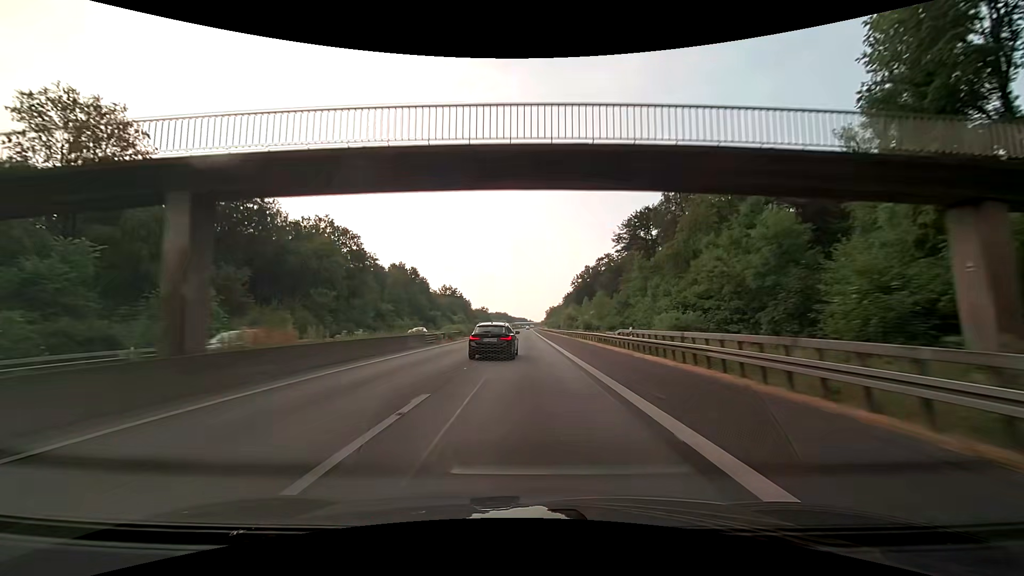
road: motorway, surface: asphalt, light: Day
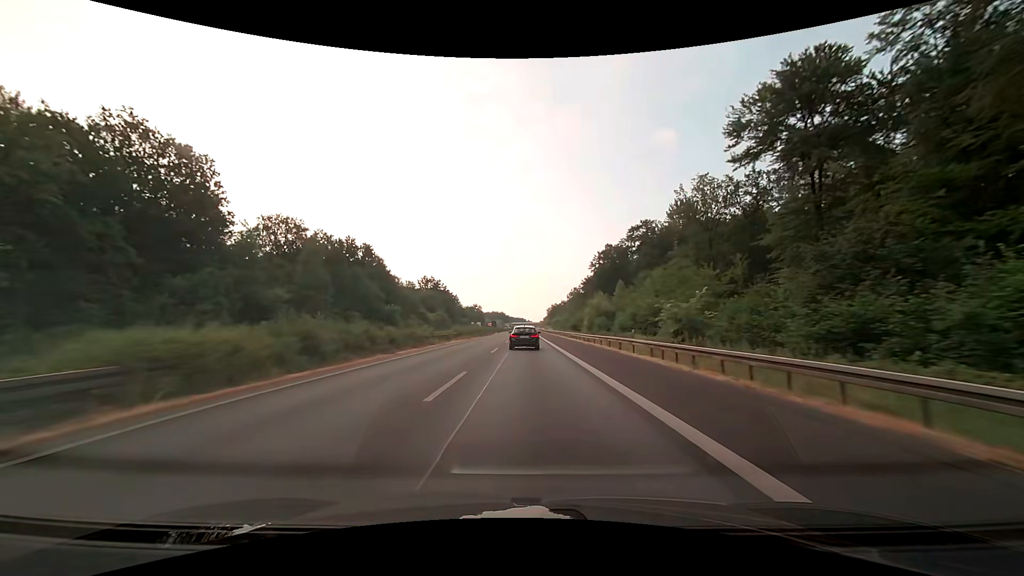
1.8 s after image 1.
(0.0, +47.4) m; 0°
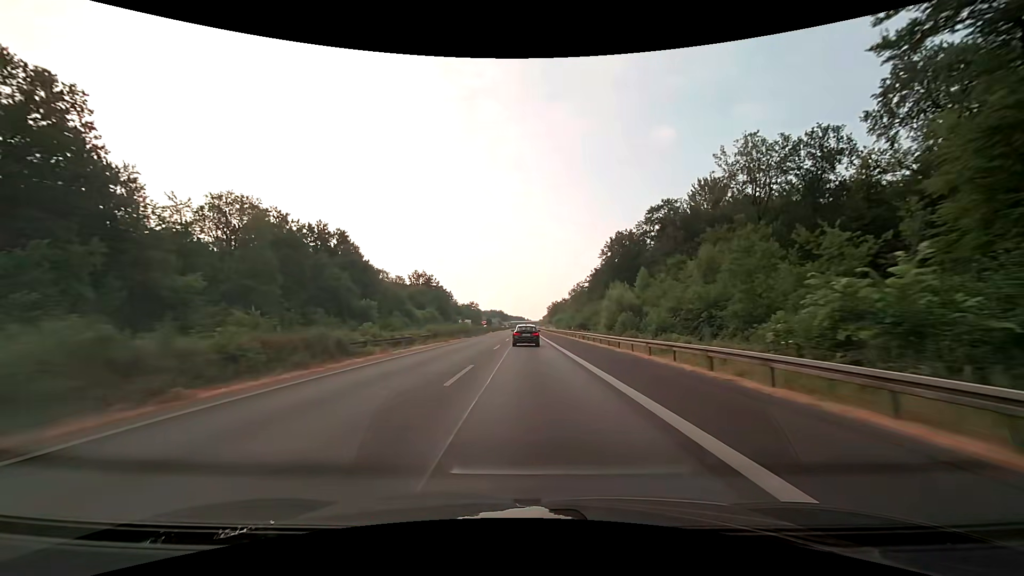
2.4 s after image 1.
(0.0, +15.8) m; 0°
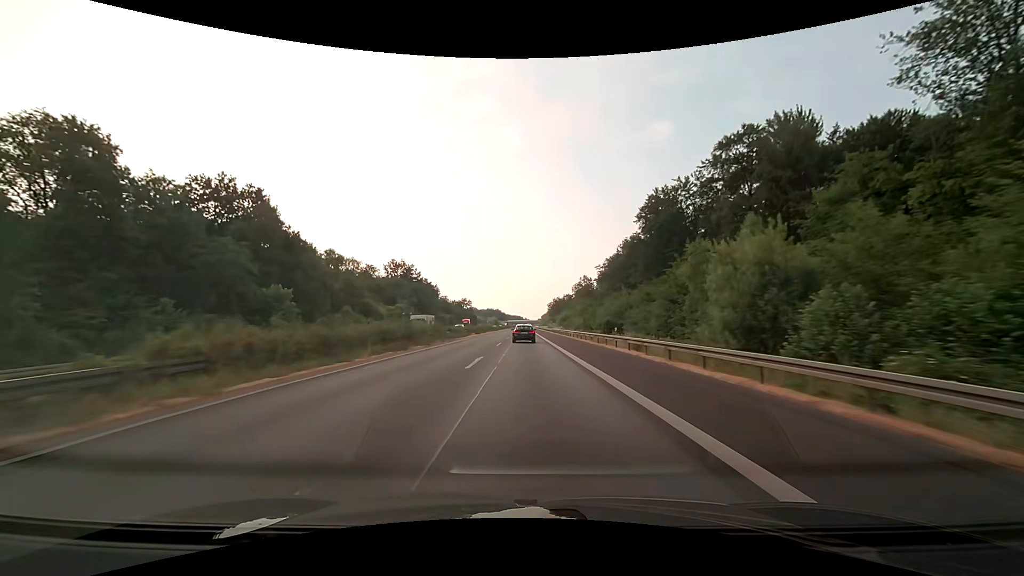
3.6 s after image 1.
(0.0, +31.6) m; 0°
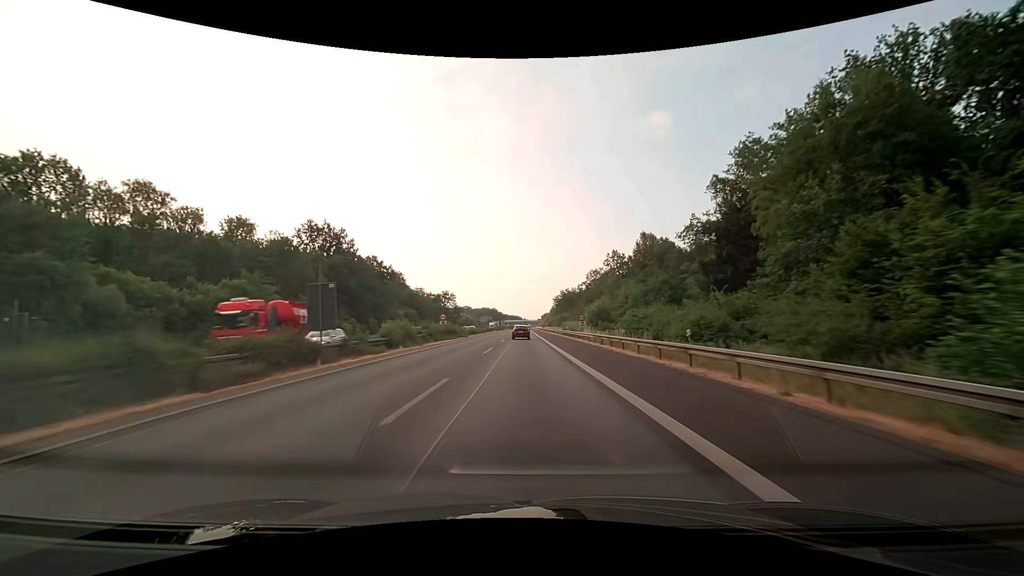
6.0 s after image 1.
(+0.2, +63.3) m; 0°
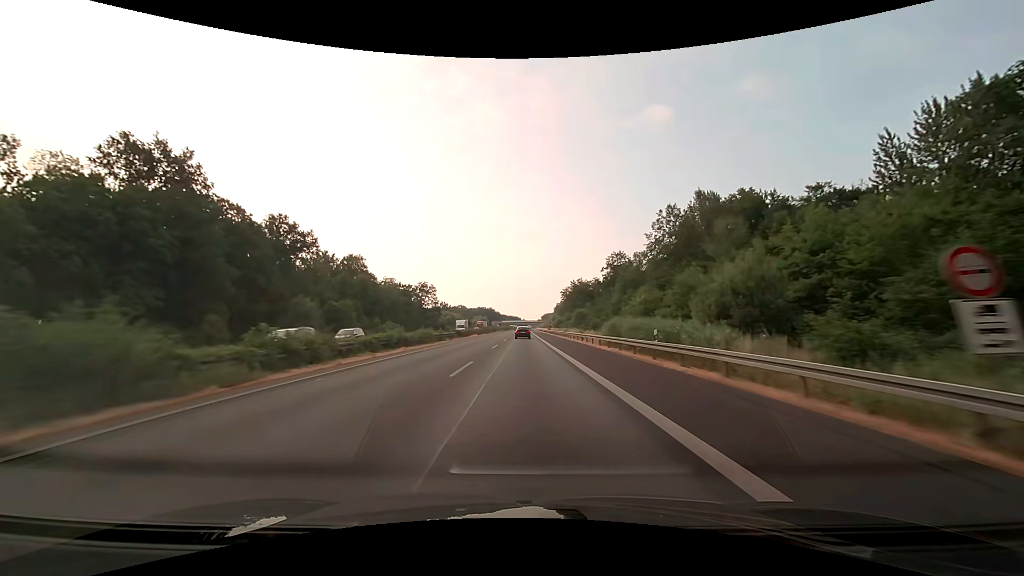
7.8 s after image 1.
(0.0, +47.5) m; 0°
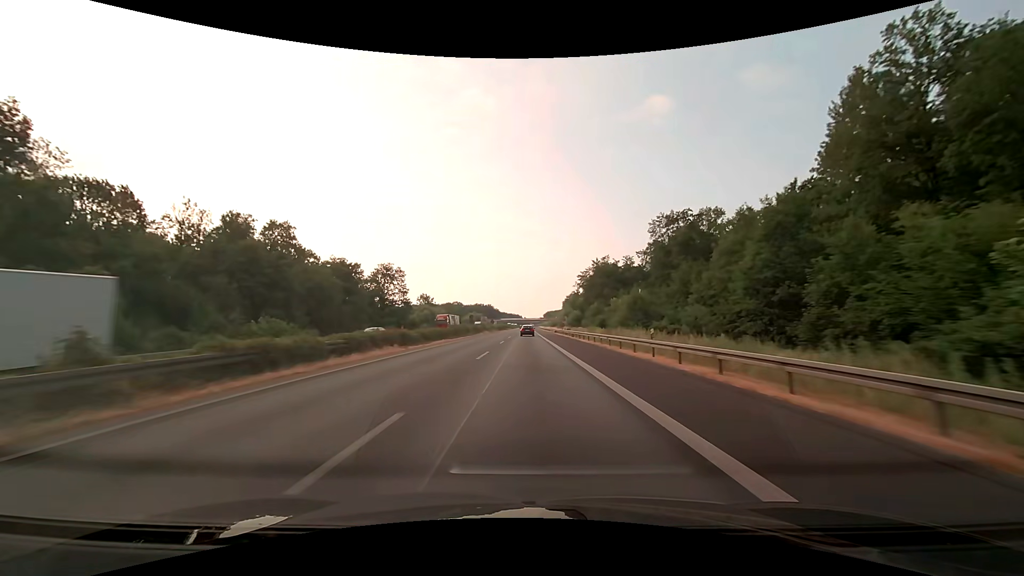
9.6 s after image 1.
(0.0, +47.5) m; 0°
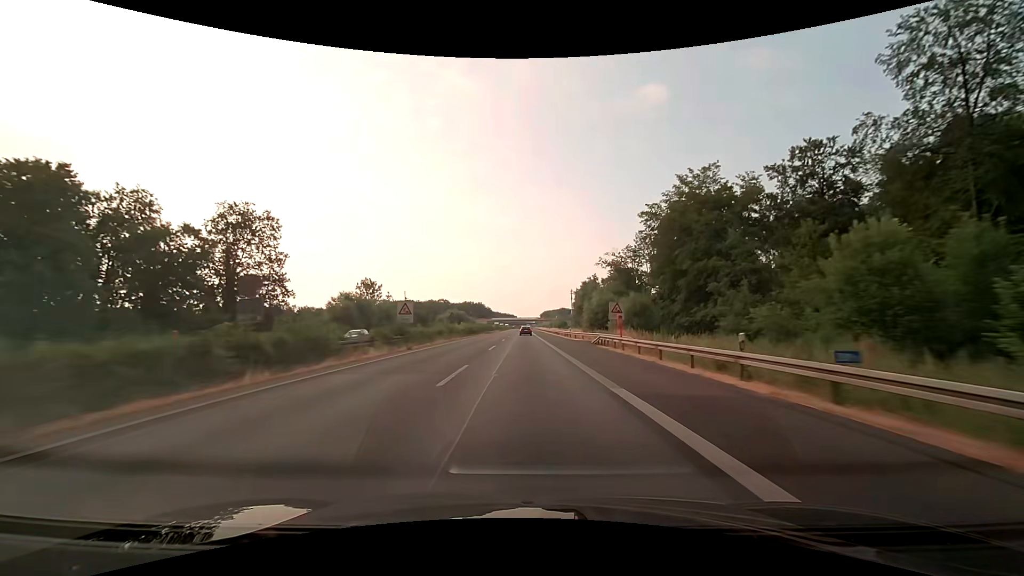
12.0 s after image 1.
(+0.2, +63.3) m; 0°
(0, +10) (0, +20) (0, +30) (0, +40) (0, +50) (0, +60) (0, +70) (0, +80) (0, +90) (0, +100) m
